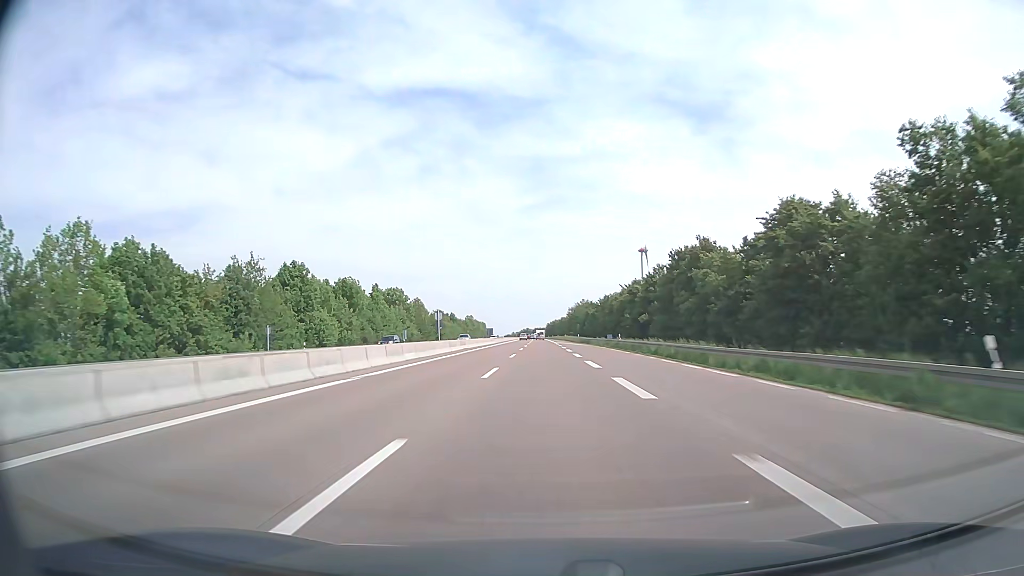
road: motorway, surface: asphalt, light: Day
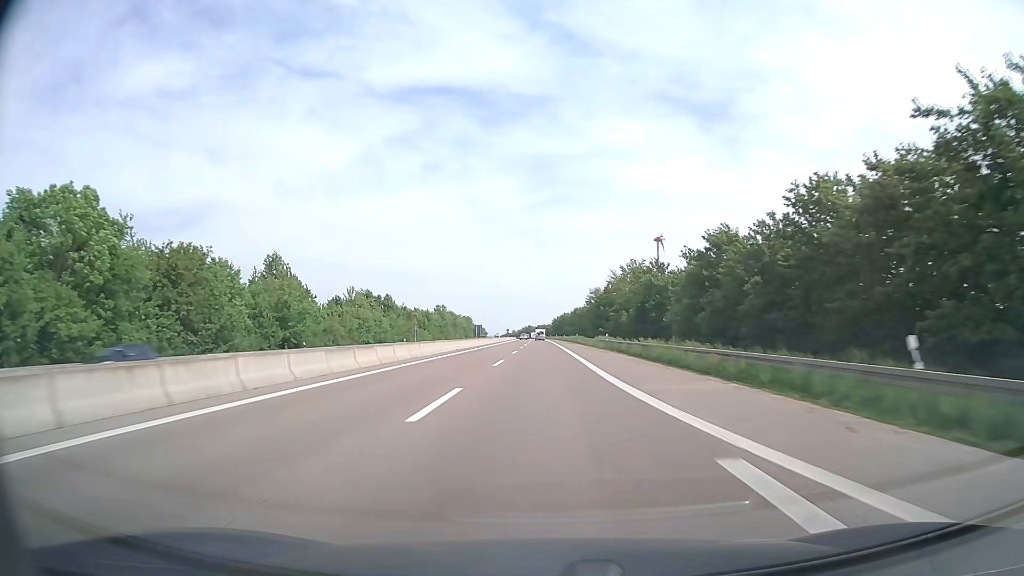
(-0.1, +99.4) m; 0°
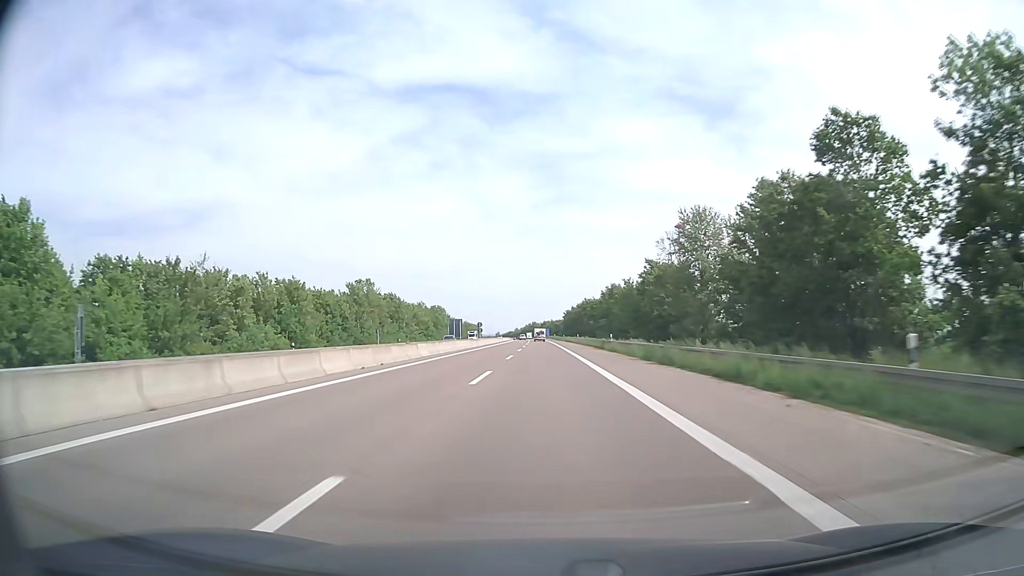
(-0.5, +99.3) m; -1°
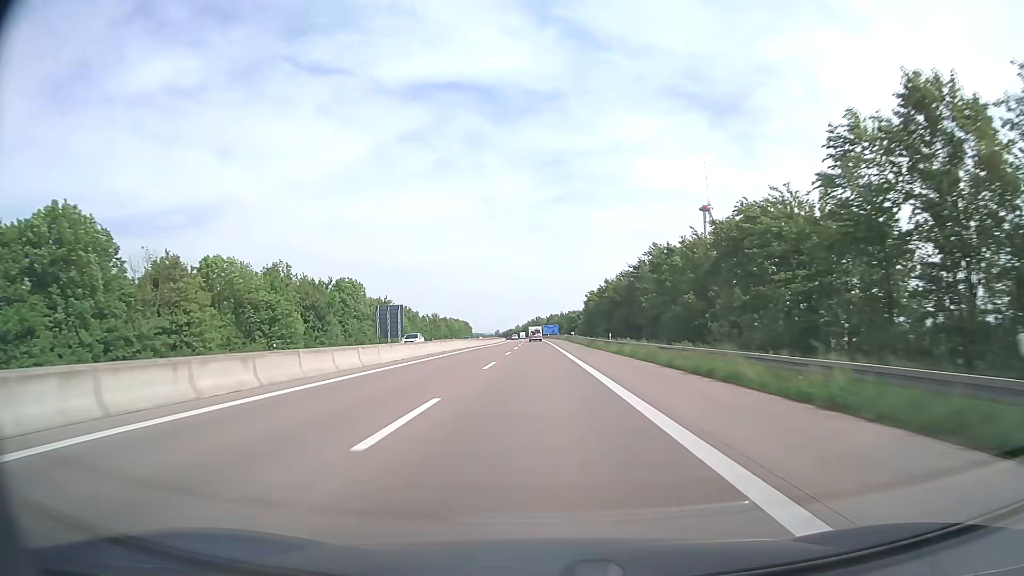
(-0.3, +99.3) m; -1°
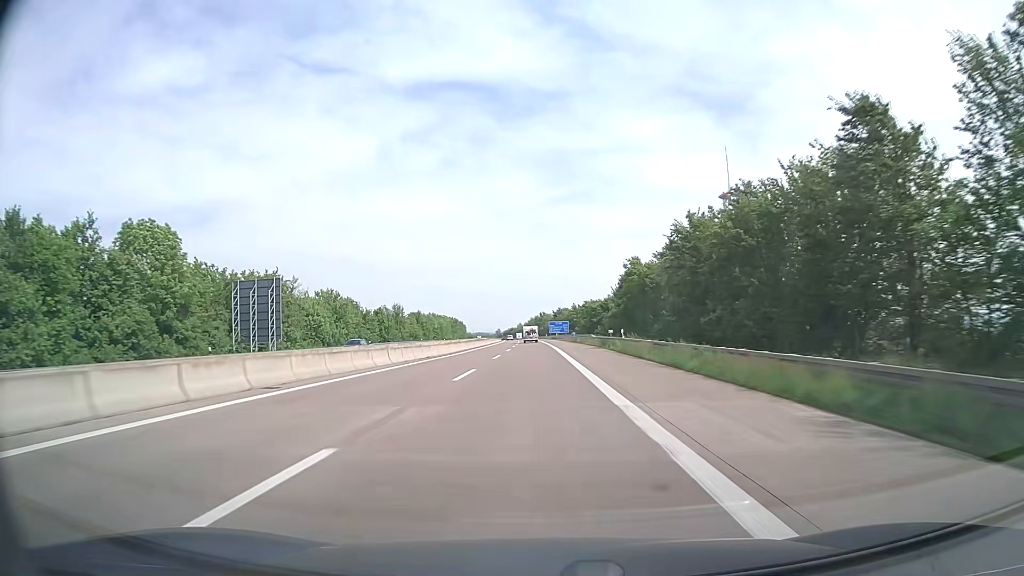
(-0.1, +59.6) m; 0°
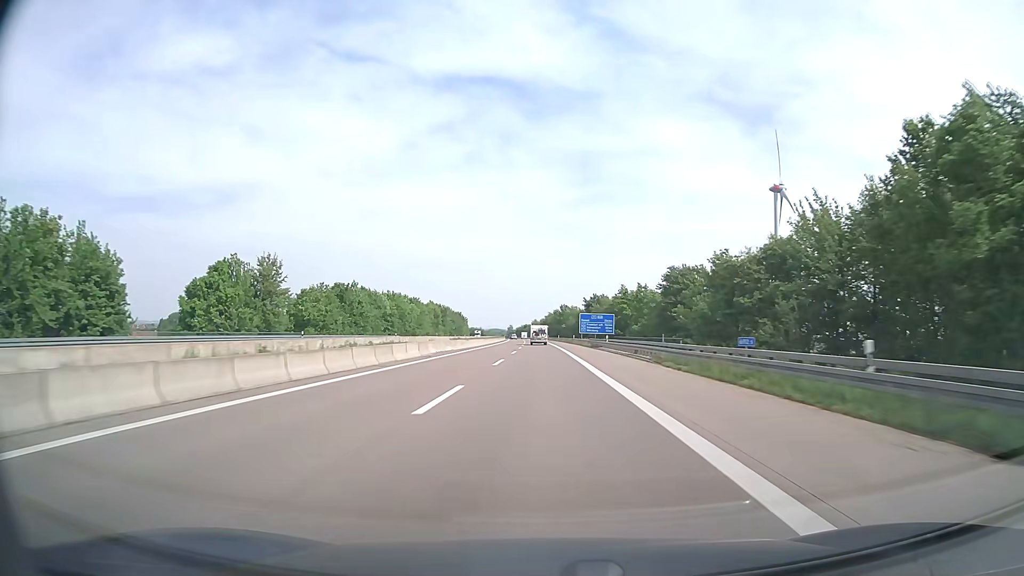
(-1.4, +79.5) m; -2°
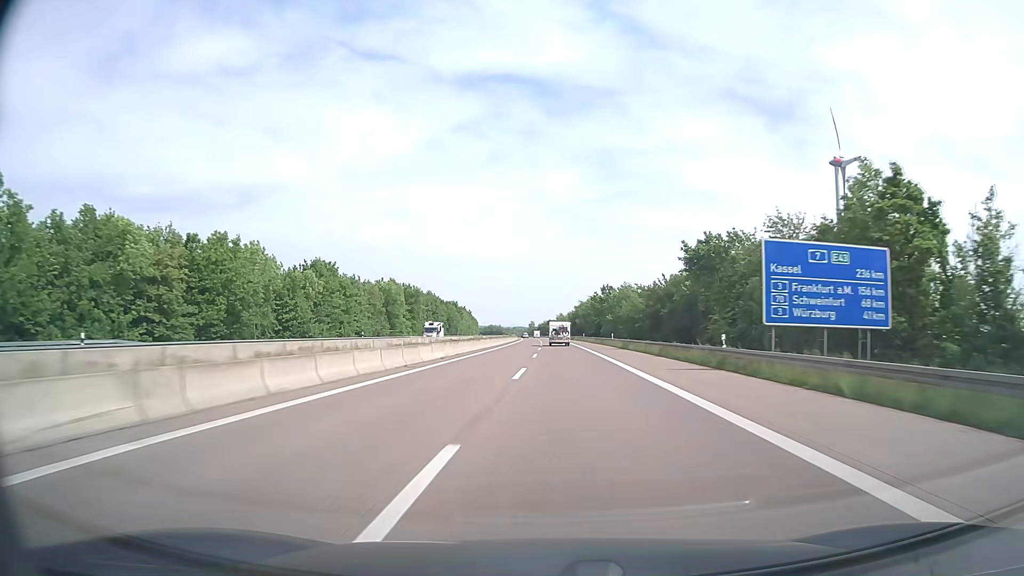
(-1.1, +80.6) m; -2°
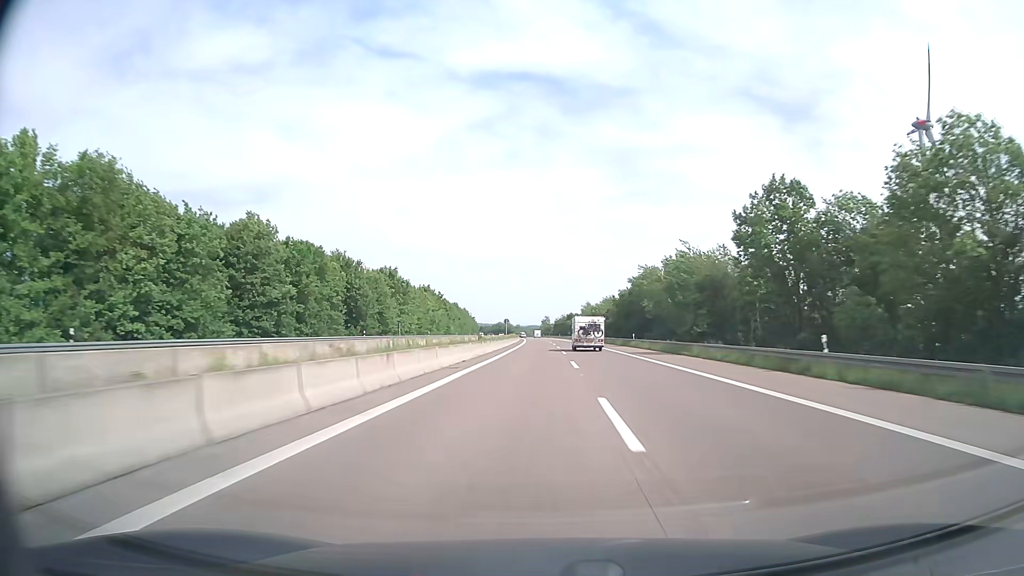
(-1.4, +101.1) m; -1°
(0, +10) (0, +20) (0, +30) (0, +40) (0, +50) (0, +60) (-1, +70) (-1, +80) (-1, +90) (-1, +100) m
